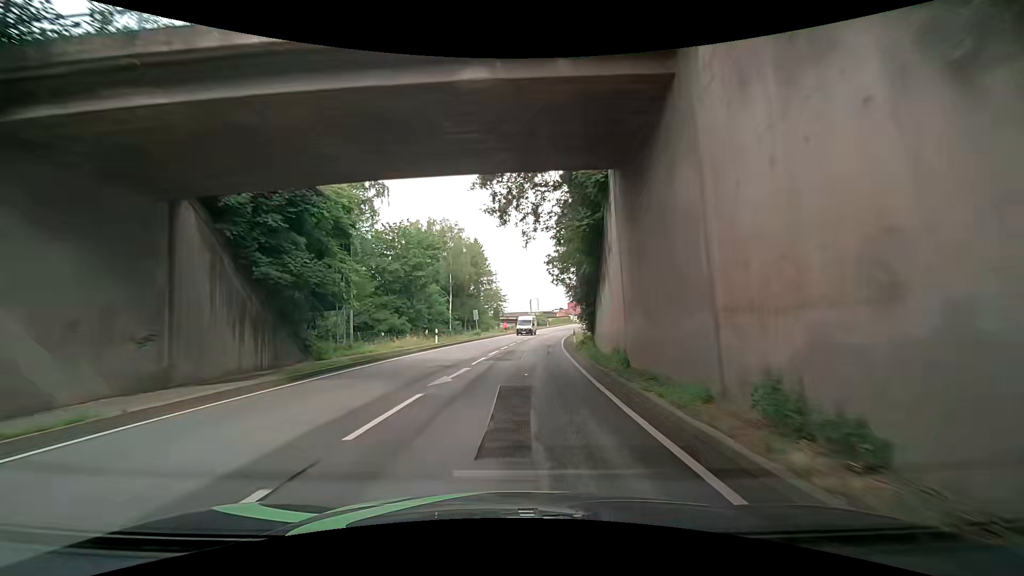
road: primary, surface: asphalt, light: Day
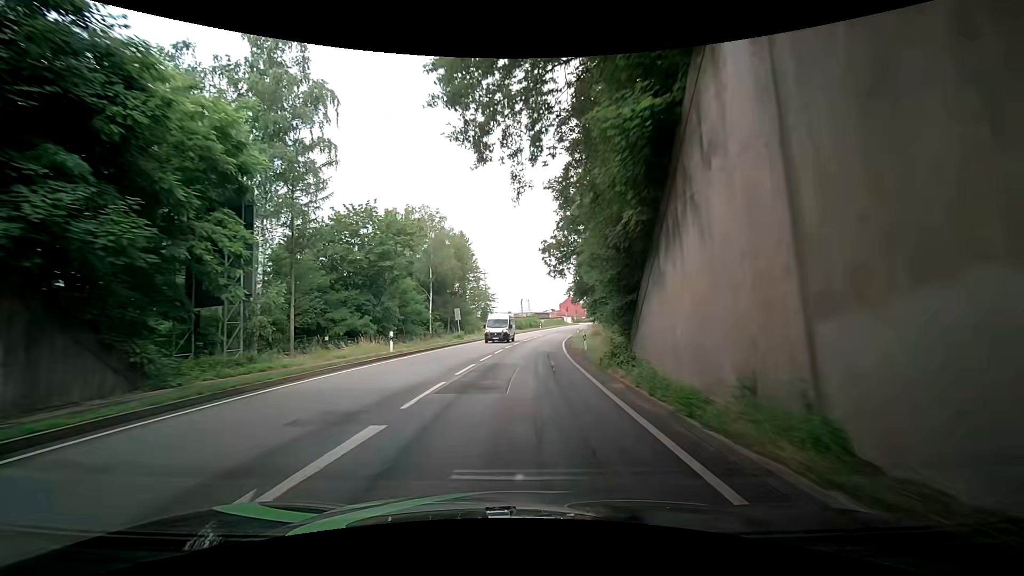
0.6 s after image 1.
(+0.2, +9.8) m; +1°
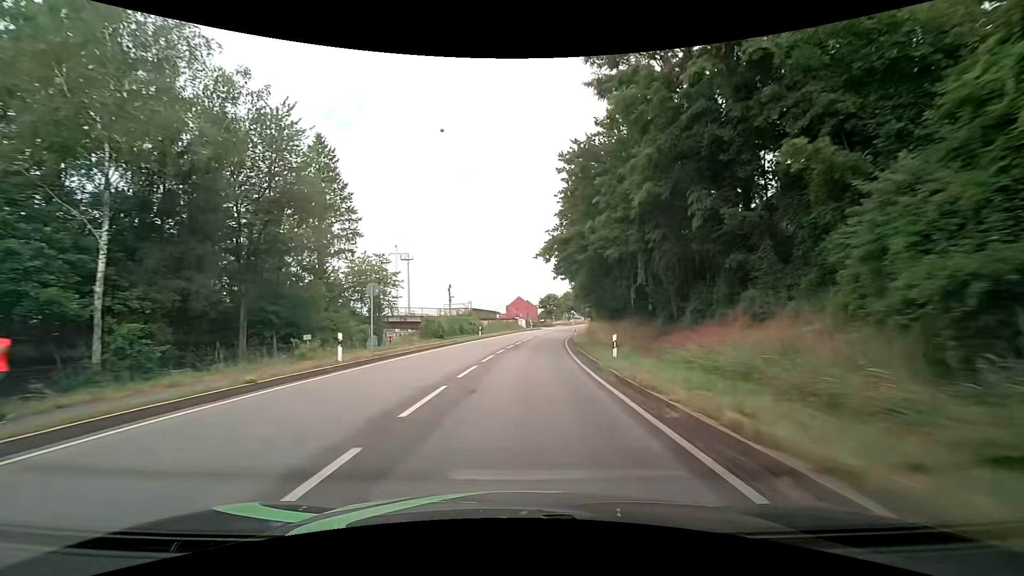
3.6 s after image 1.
(+3.1, +48.8) m; +7°
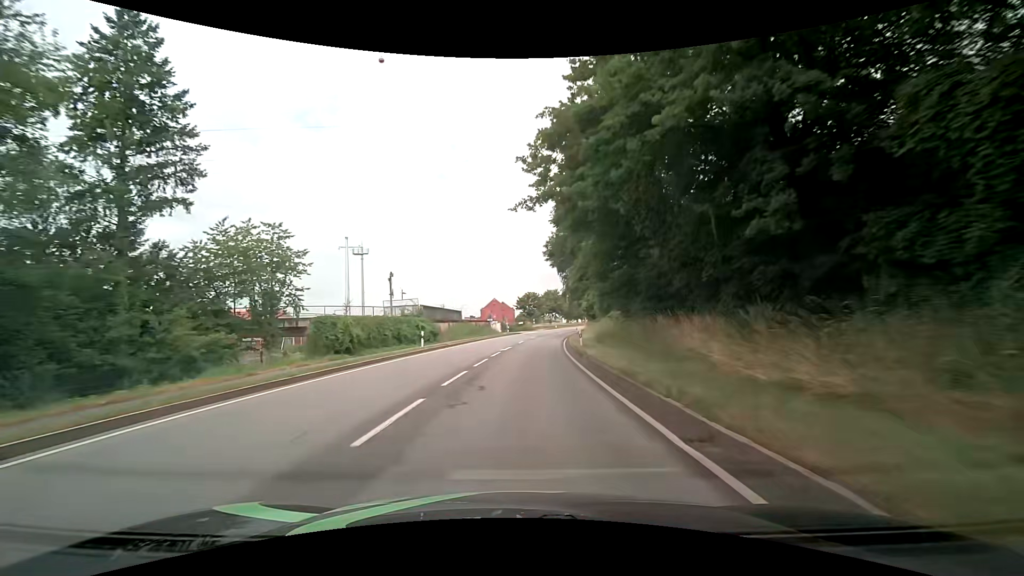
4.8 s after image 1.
(+0.5, +19.8) m; +3°
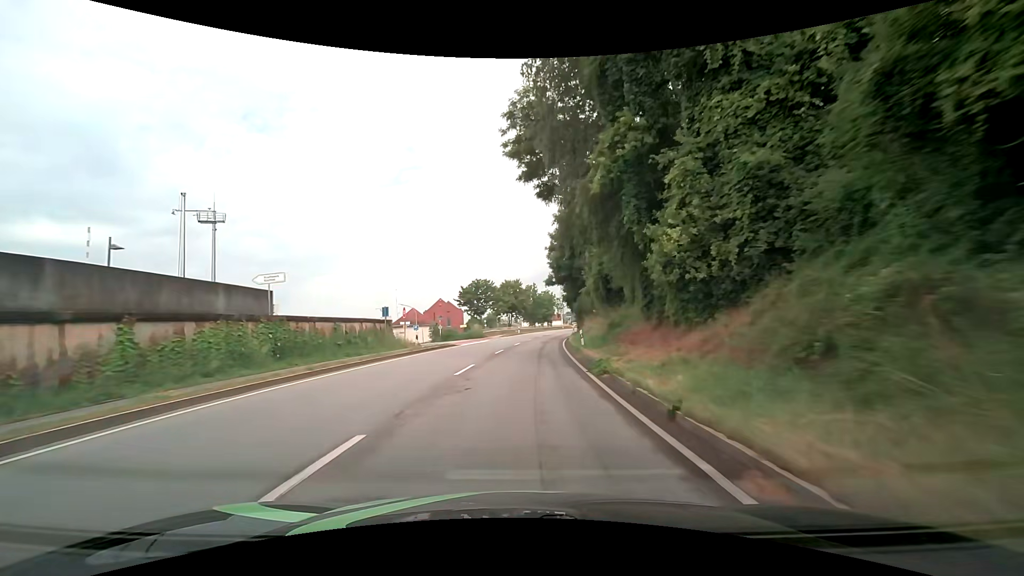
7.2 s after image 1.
(+1.5, +40.0) m; +5°
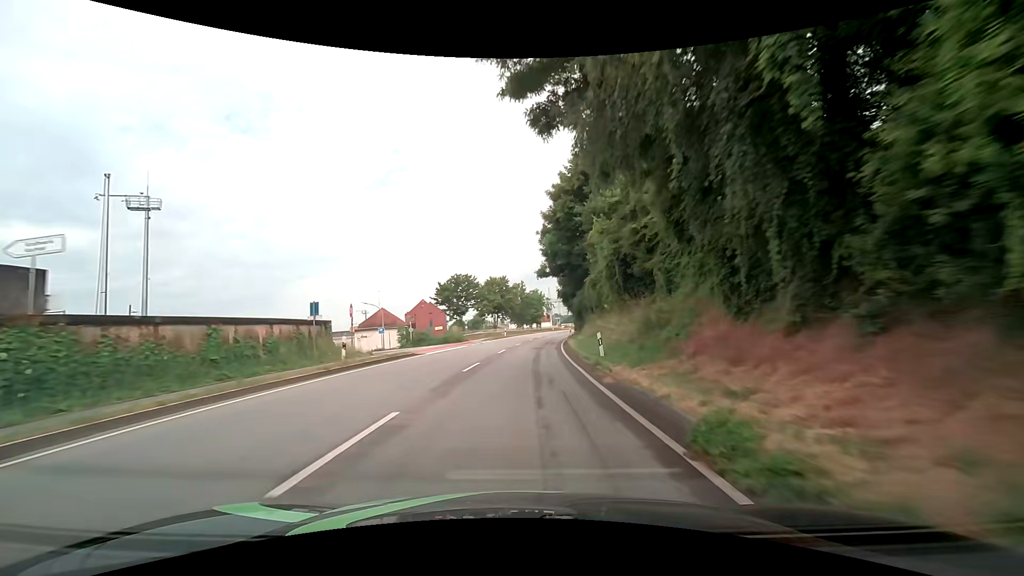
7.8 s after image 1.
(+0.1, +10.1) m; +1°
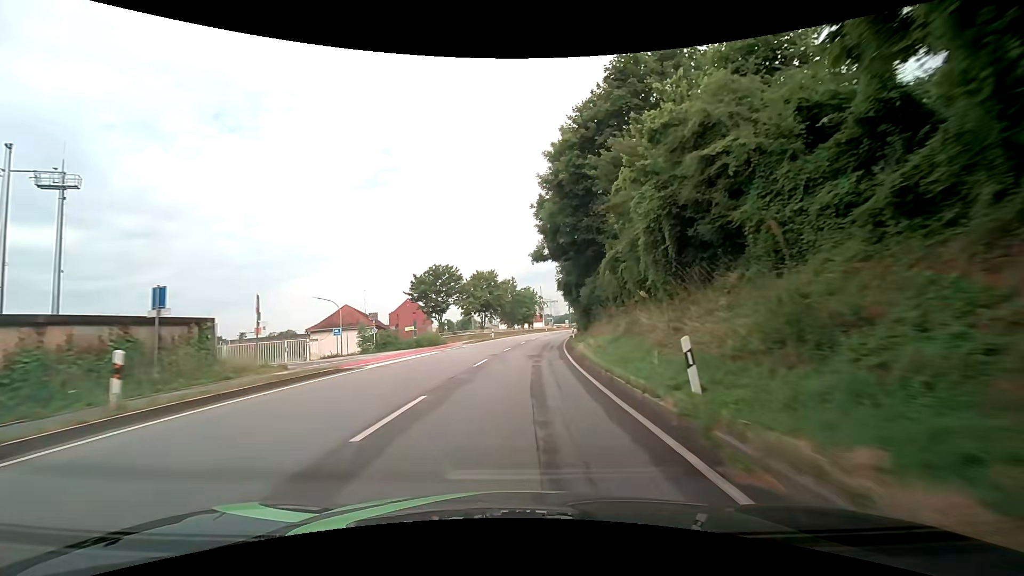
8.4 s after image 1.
(0.0, +10.1) m; 0°
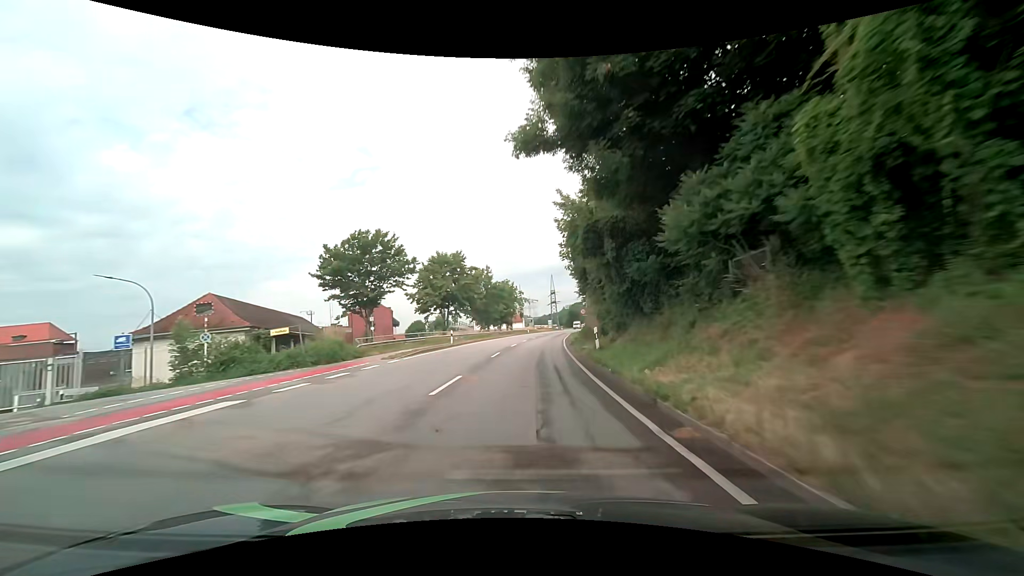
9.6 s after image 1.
(+0.5, +20.1) m; +3°
(0, +10) (0, +20) (+1, +30) (+2, +40) (+3, +50) (+4, +60) (+5, +70) (+6, +80) (+8, +90) (+10, +99) m
